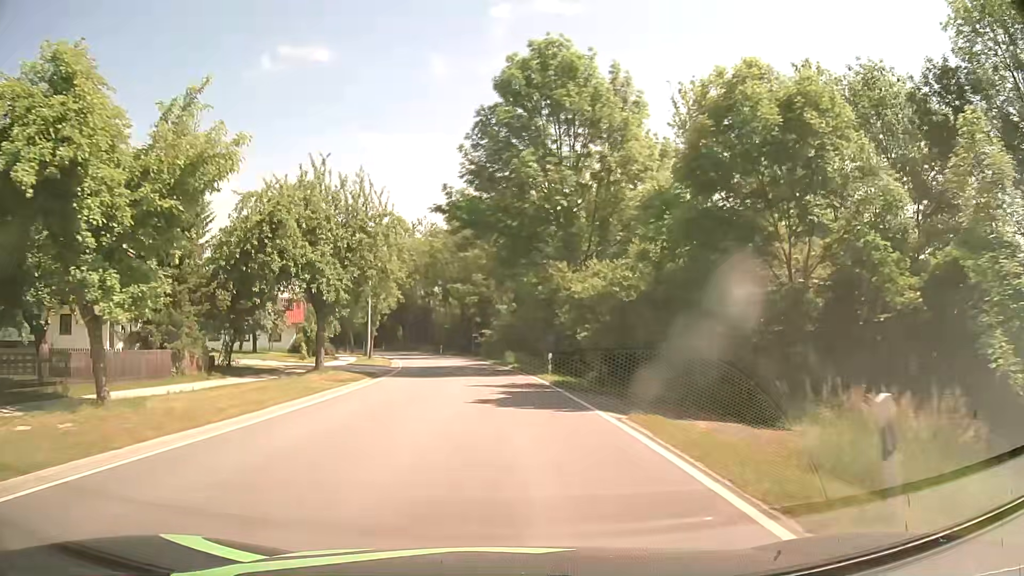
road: secondary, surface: asphalt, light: Day
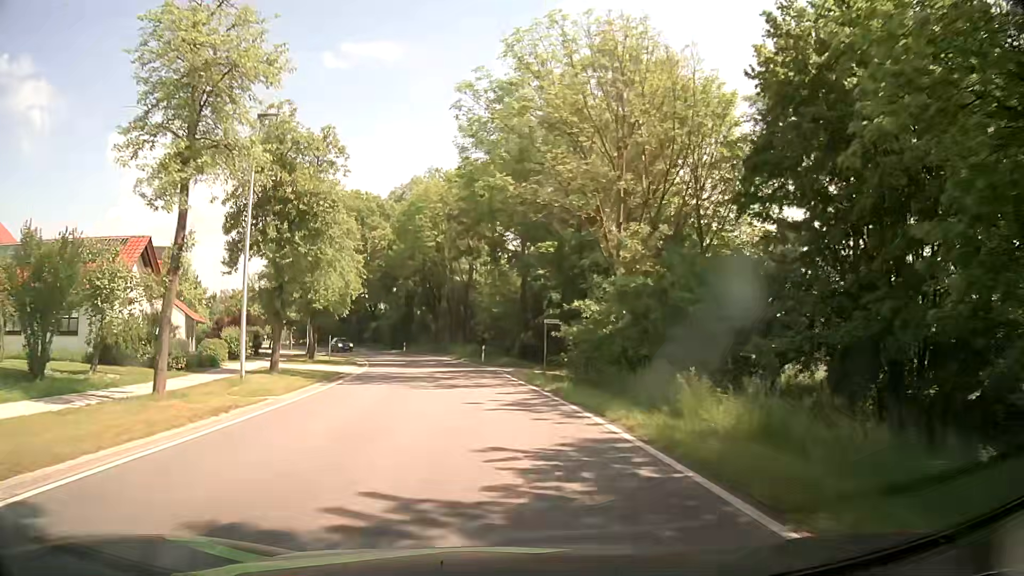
(-1.4, +38.3) m; -5°
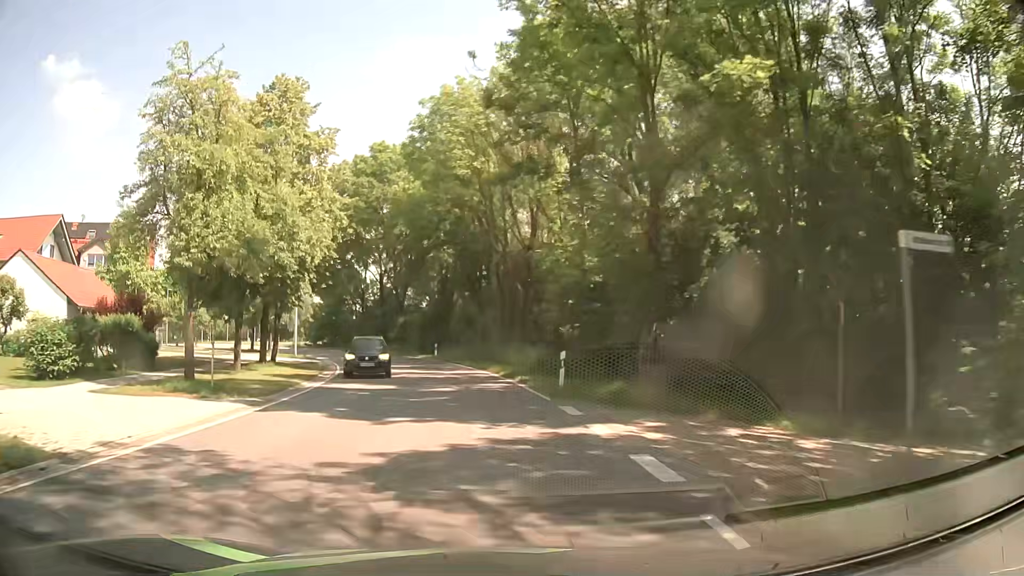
(-1.2, +22.8) m; -6°
(0, +10) (-1, +20) (-2, +30) (-5, +40) (-8, +49) (-12, +58) (-17, +67) (-23, +75) (-30, +82) (-37, +89) m
